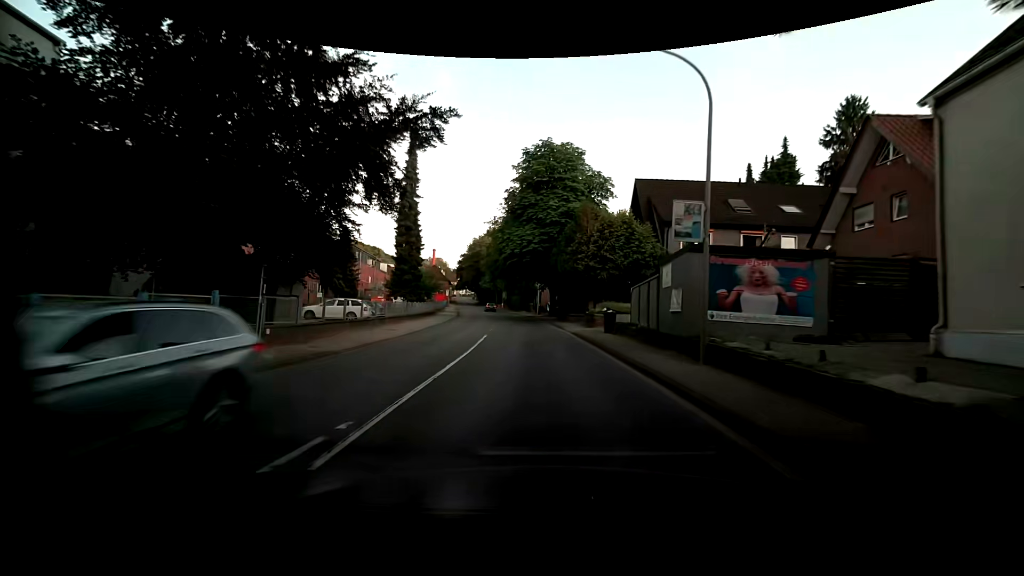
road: primary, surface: asphalt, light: Day
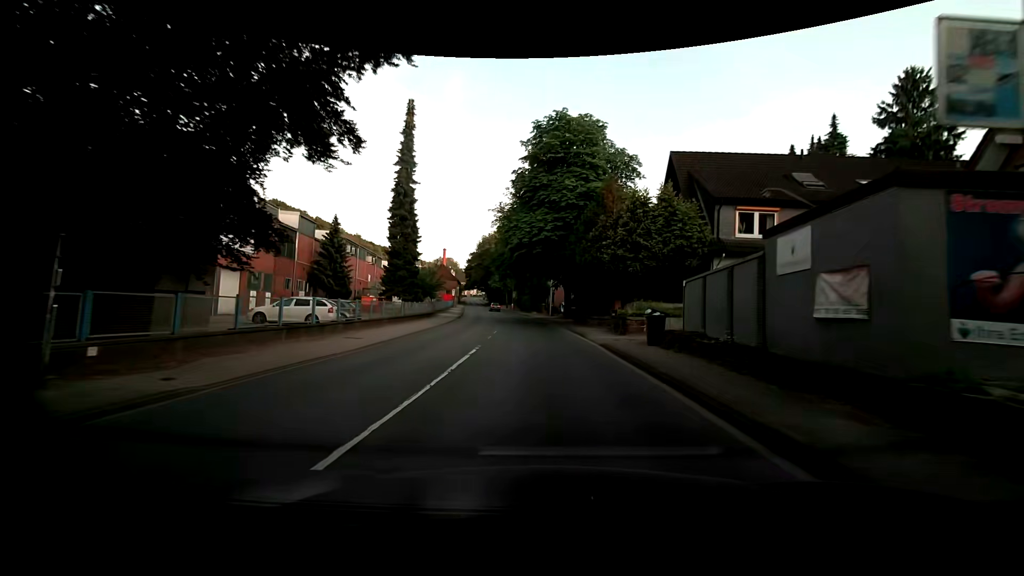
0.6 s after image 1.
(-0.1, +7.2) m; -1°
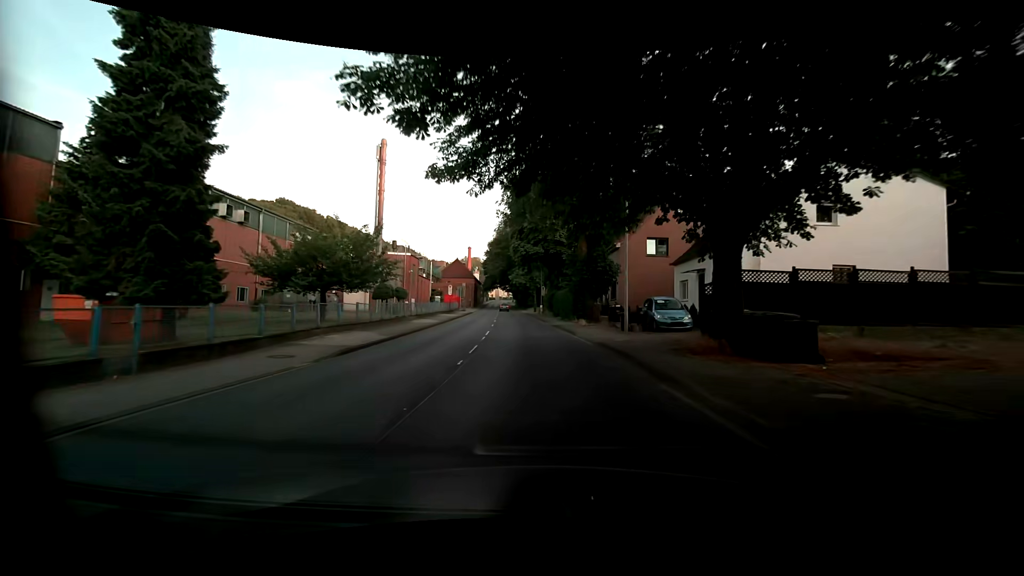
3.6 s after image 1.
(-1.7, +36.2) m; -5°
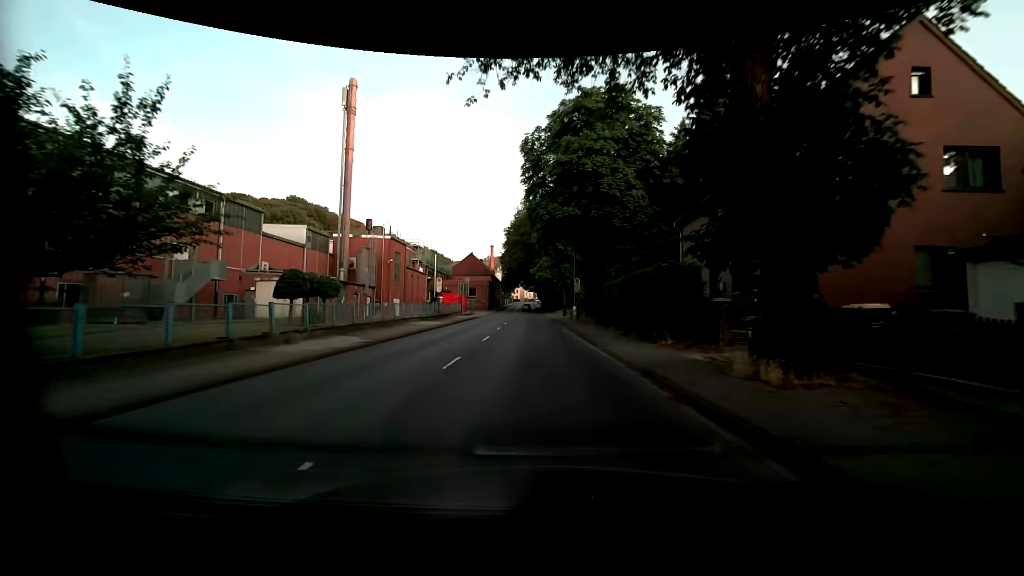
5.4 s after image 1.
(-0.6, +22.2) m; -3°
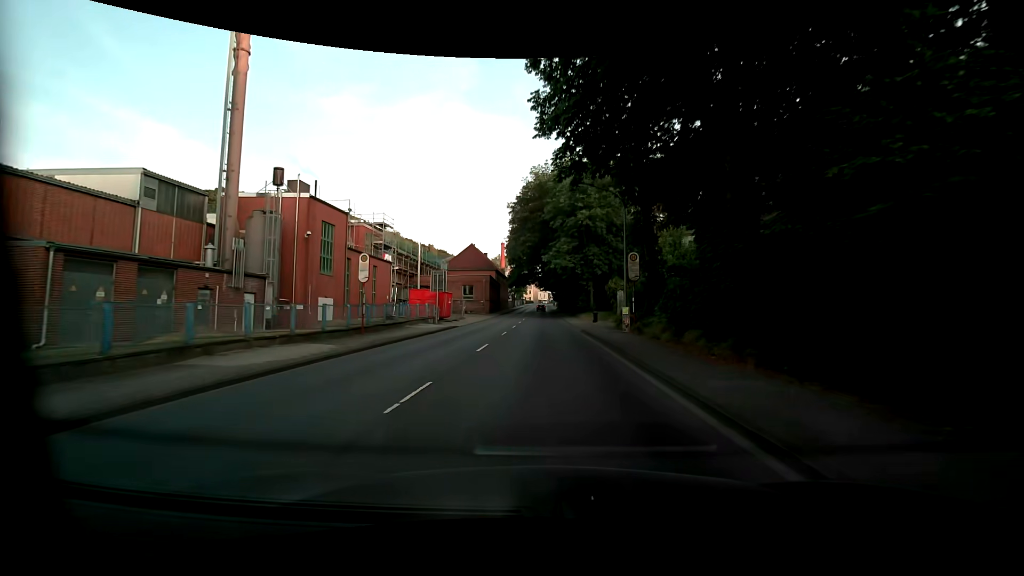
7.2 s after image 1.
(-0.4, +22.3) m; -2°
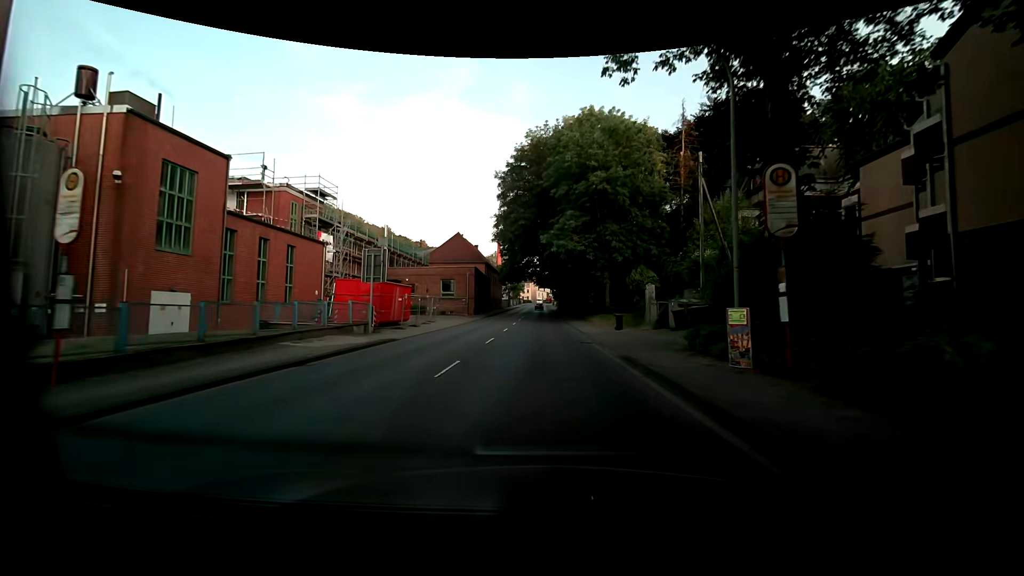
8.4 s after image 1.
(0.0, +14.6) m; +1°
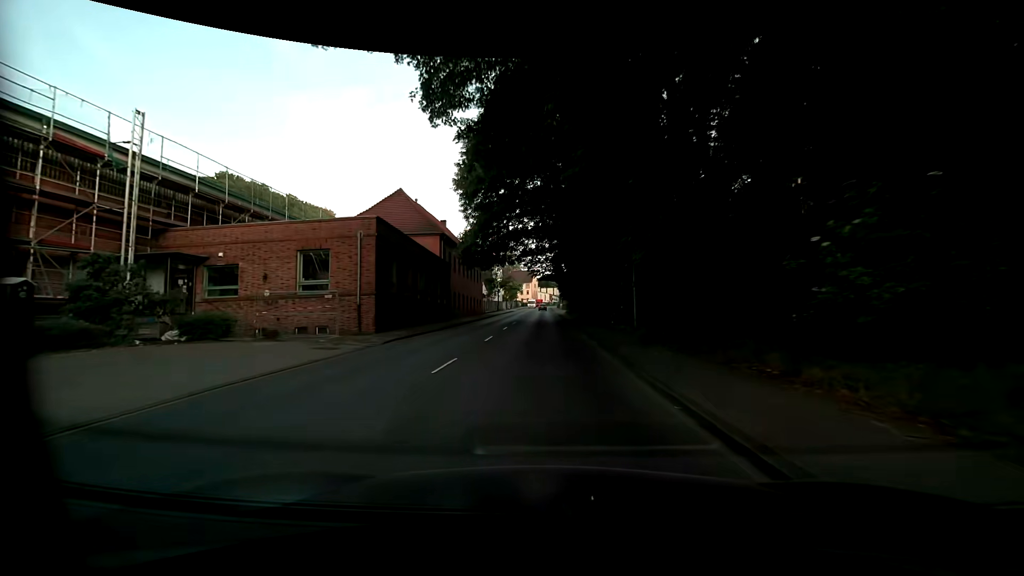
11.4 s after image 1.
(-0.1, +35.2) m; 0°
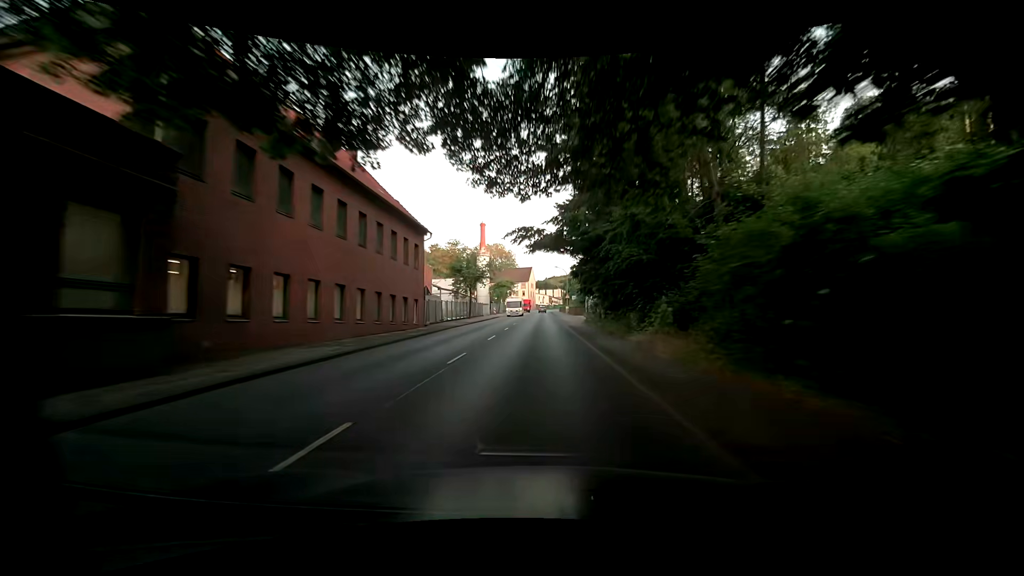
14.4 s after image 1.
(-0.1, +33.9) m; -1°
(0, +10) (0, +20) (+1, +30) (+1, +40) (+1, +50) (+1, +60) (+1, +70) (+1, +80) (+1, +90) (+1, +100) m
